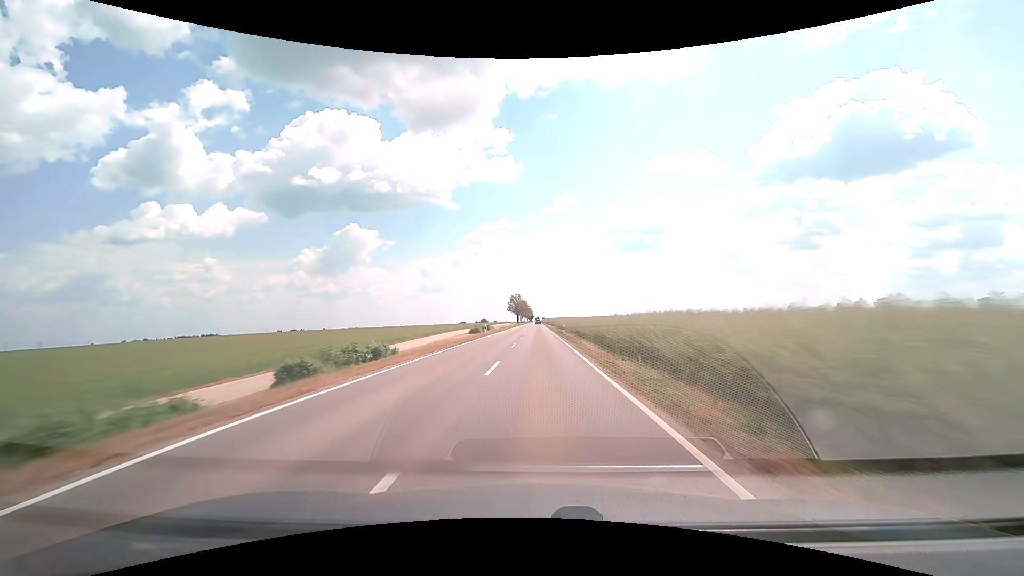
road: secondary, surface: asphalt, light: Day
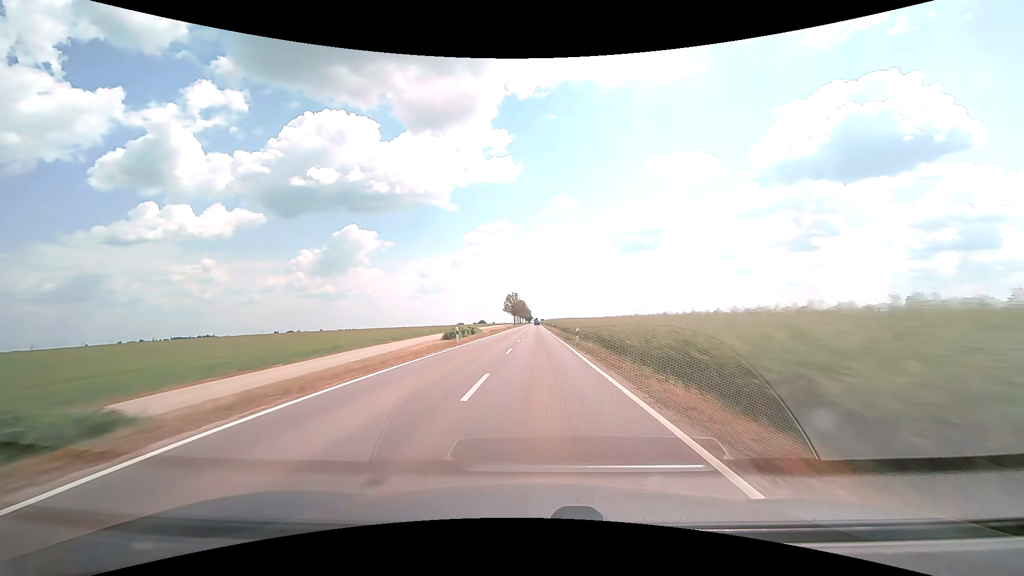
(0.0, +16.1) m; 0°
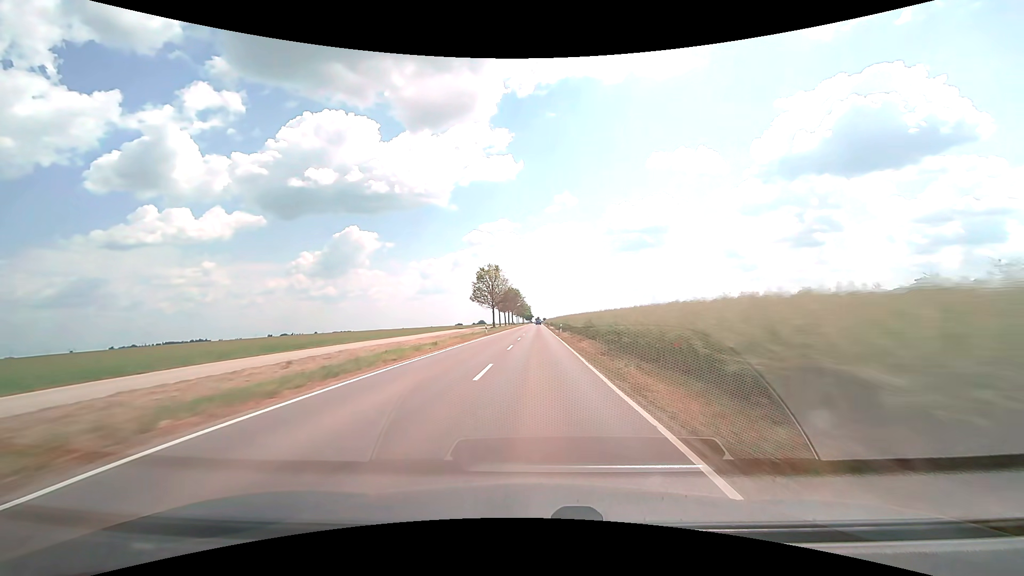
(+0.5, +80.6) m; 0°
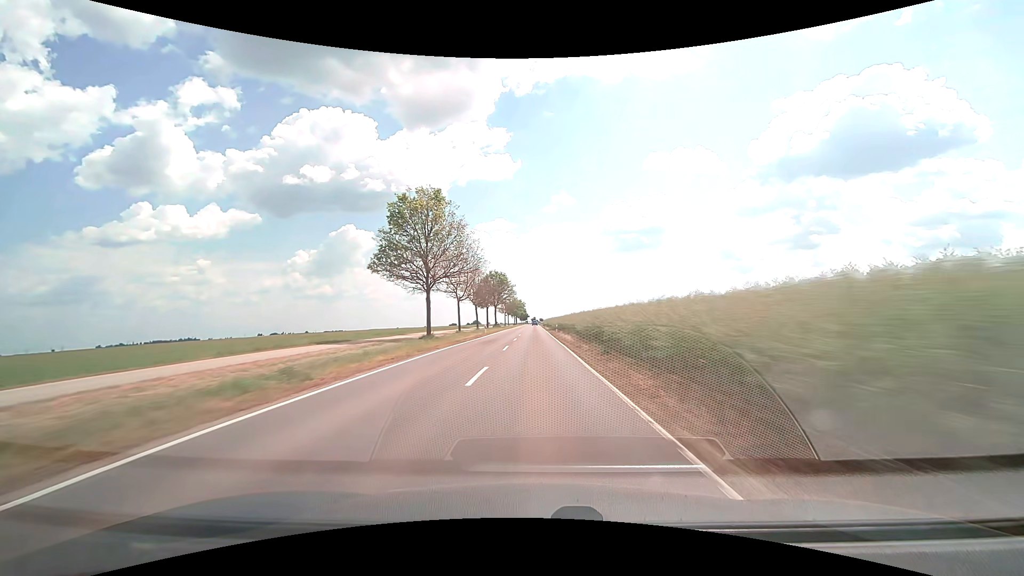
(+0.1, +48.3) m; 0°
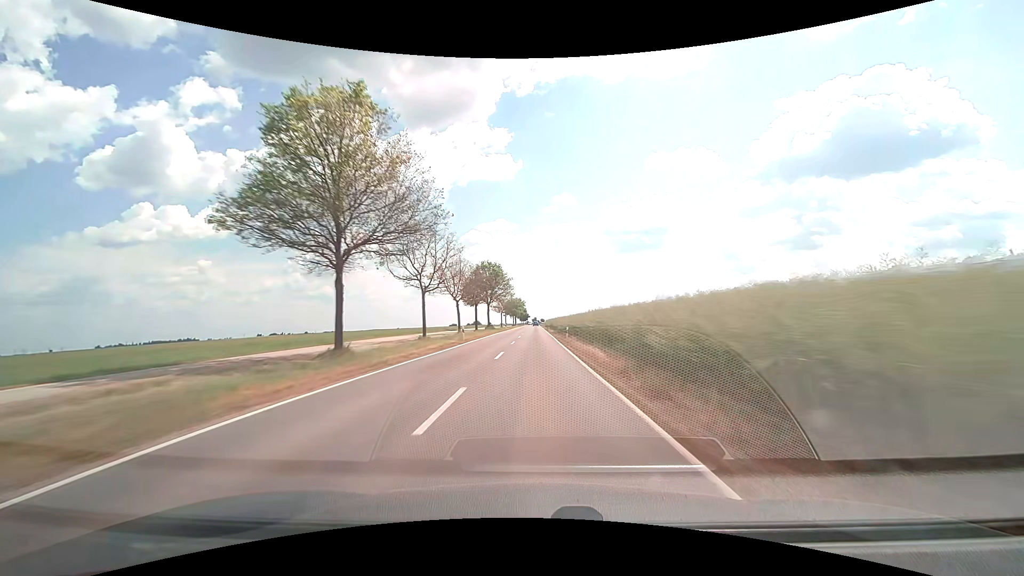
(0.0, +16.1) m; 0°
(0, +10) (0, +20) (0, +30) (0, +40) (0, +50) (0, +60) (0, +70) (0, +80) (0, +90) (0, +100) m
